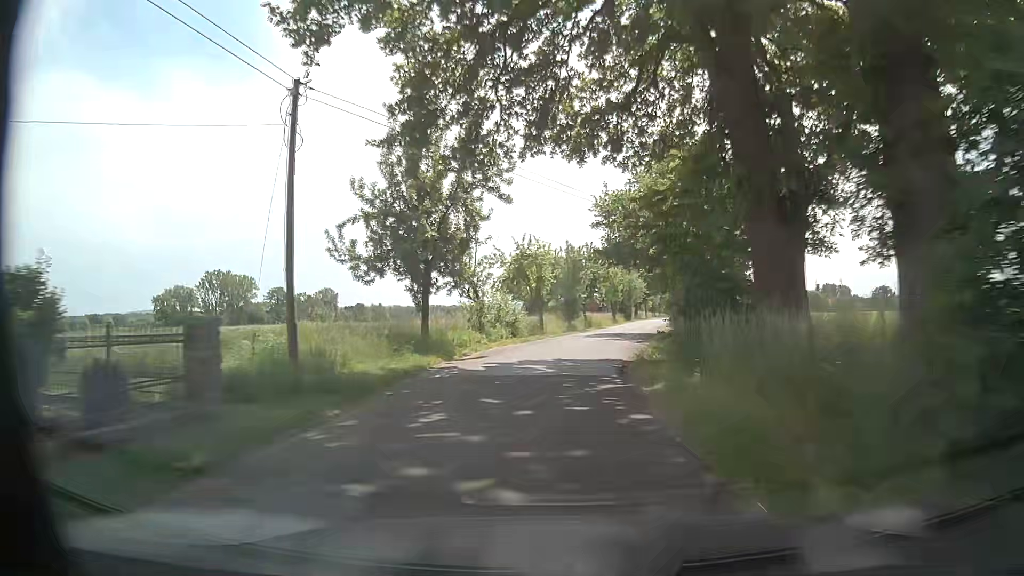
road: unclassified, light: Day
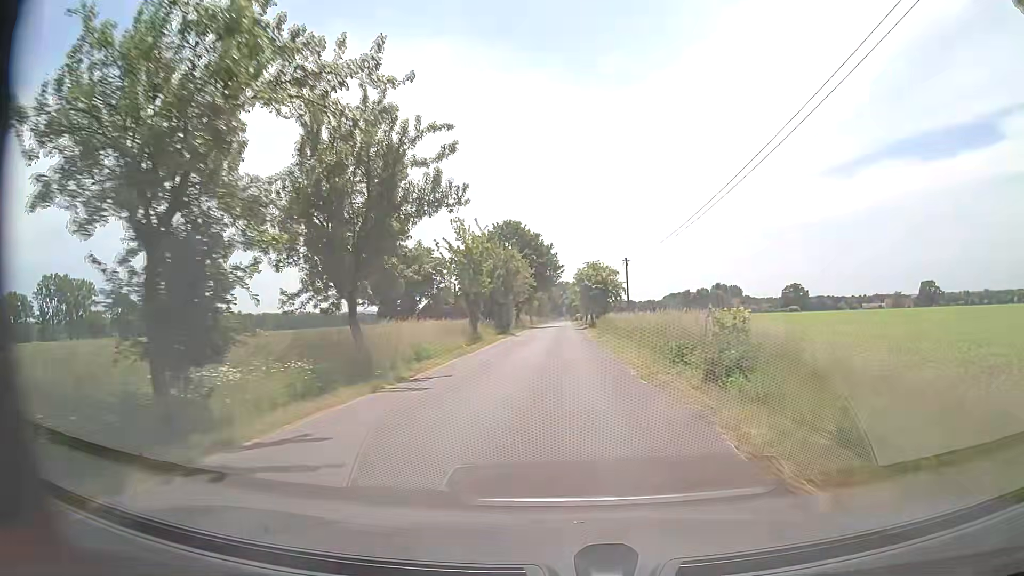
(+4.5, +43.3) m; +11°
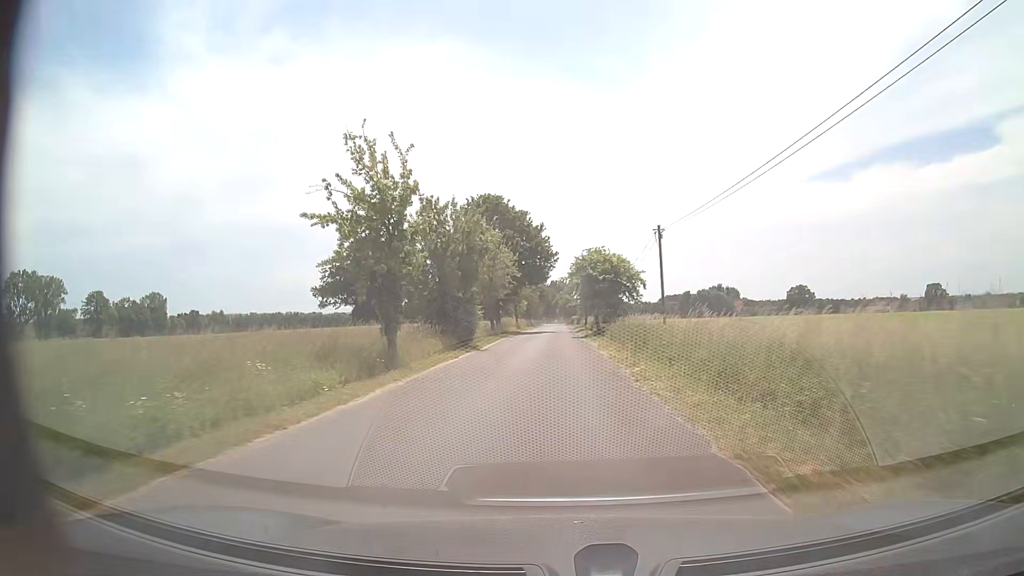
(-0.1, +18.6) m; 0°
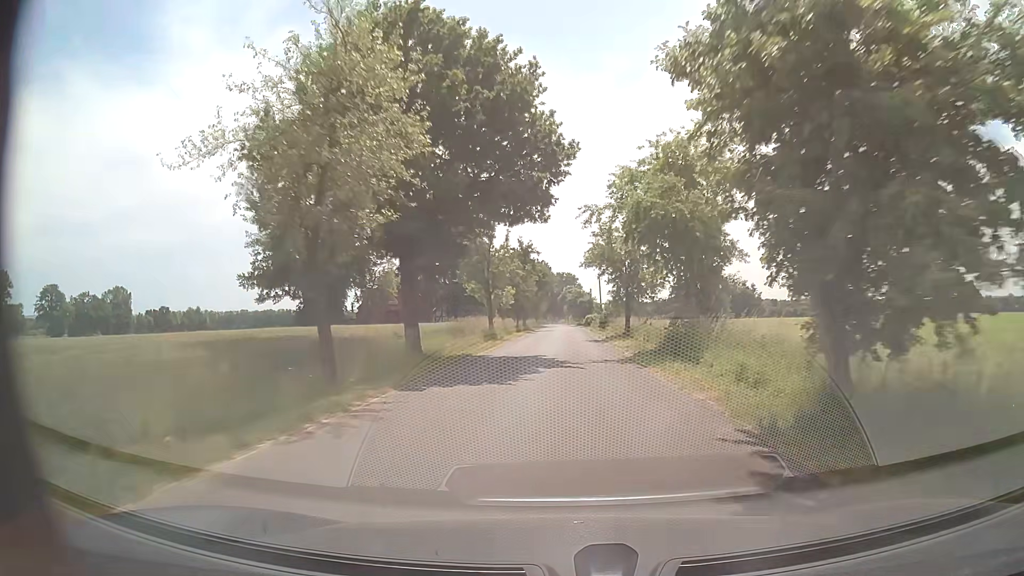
(-0.3, +39.3) m; 0°
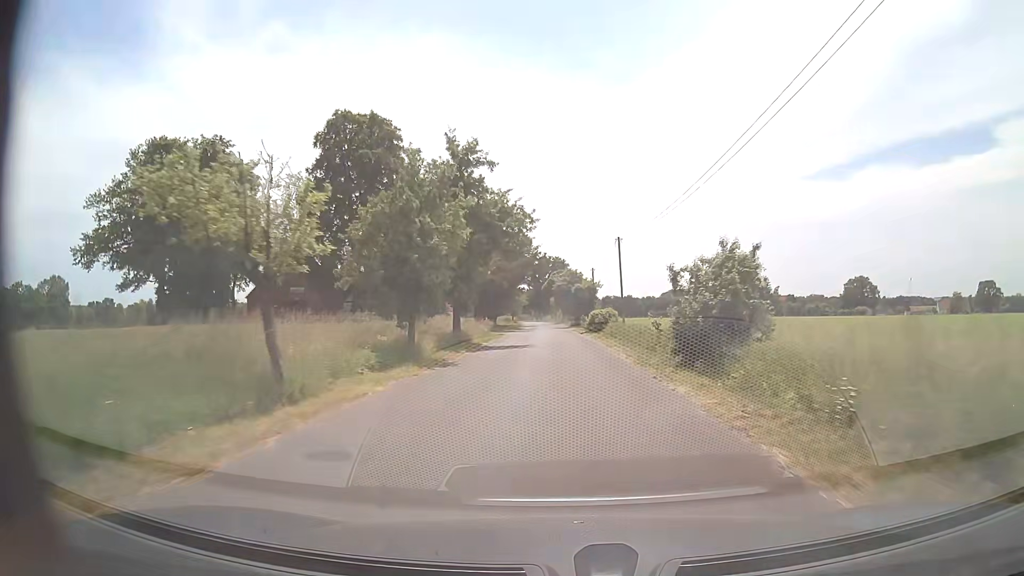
(+0.4, +41.8) m; +1°
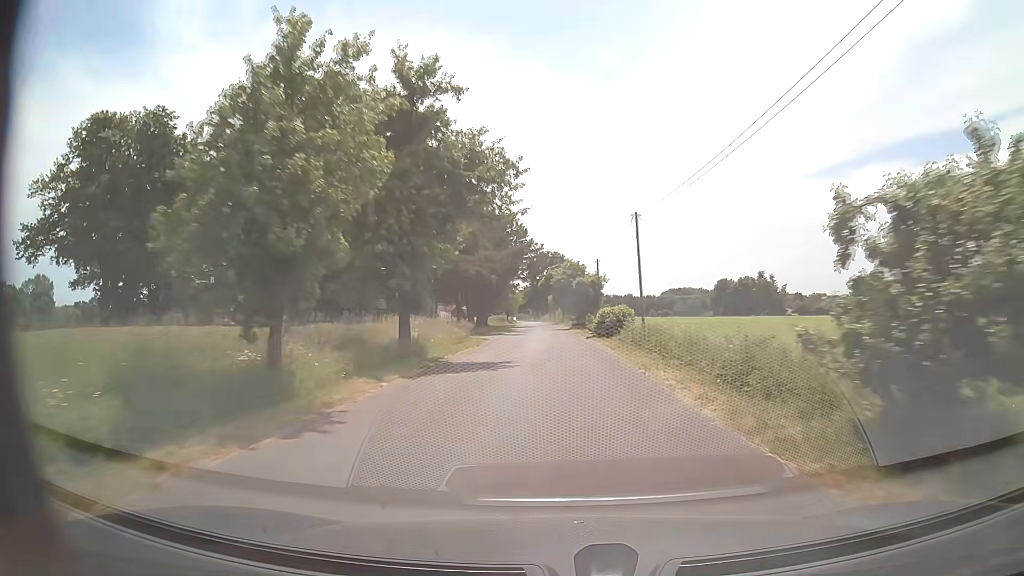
(0.0, +10.6) m; 0°
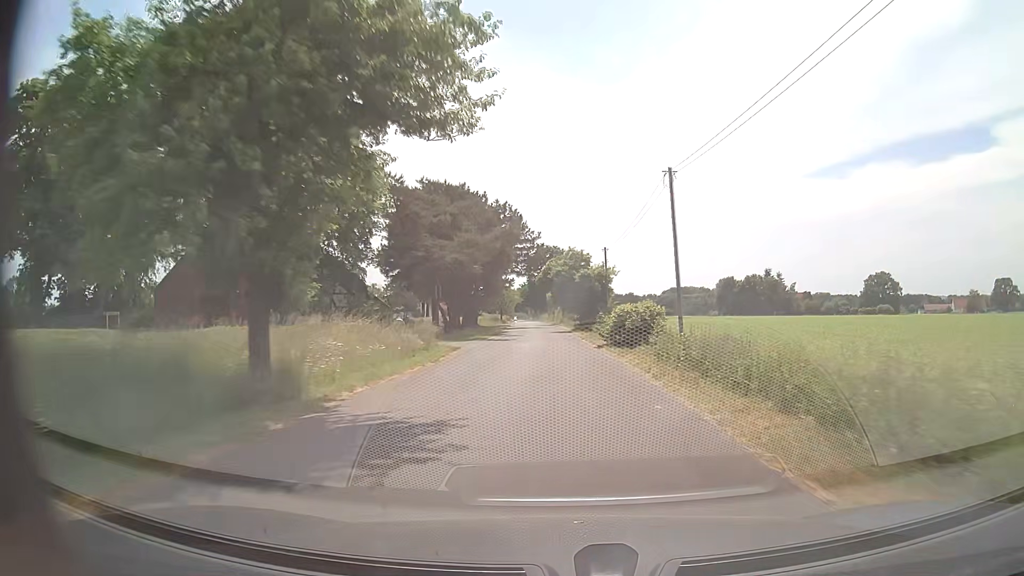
(0.0, +10.5) m; 0°
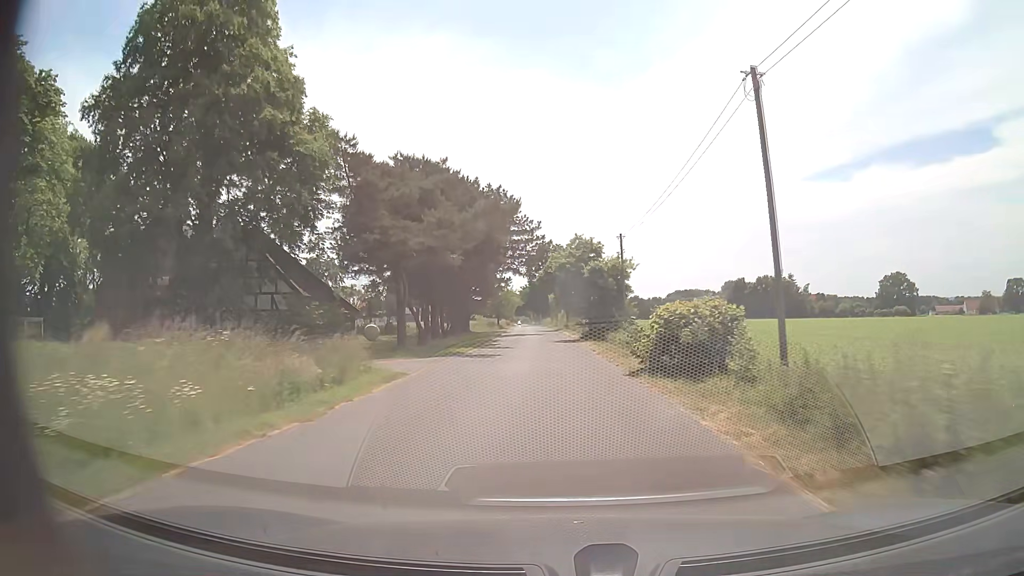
(0.0, +10.5) m; 0°
(0, +10) (0, +20) (-1, +30) (-1, +40) (-1, +50) (-2, +60) (-2, +70) (-3, +80) (-3, +90) (-4, +100) m
